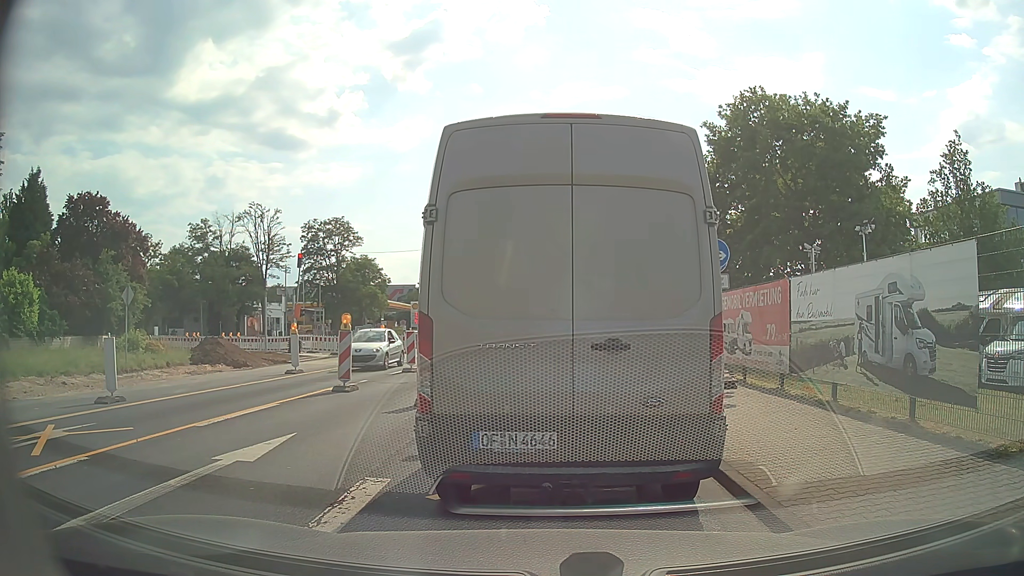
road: secondary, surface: asphalt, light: Day
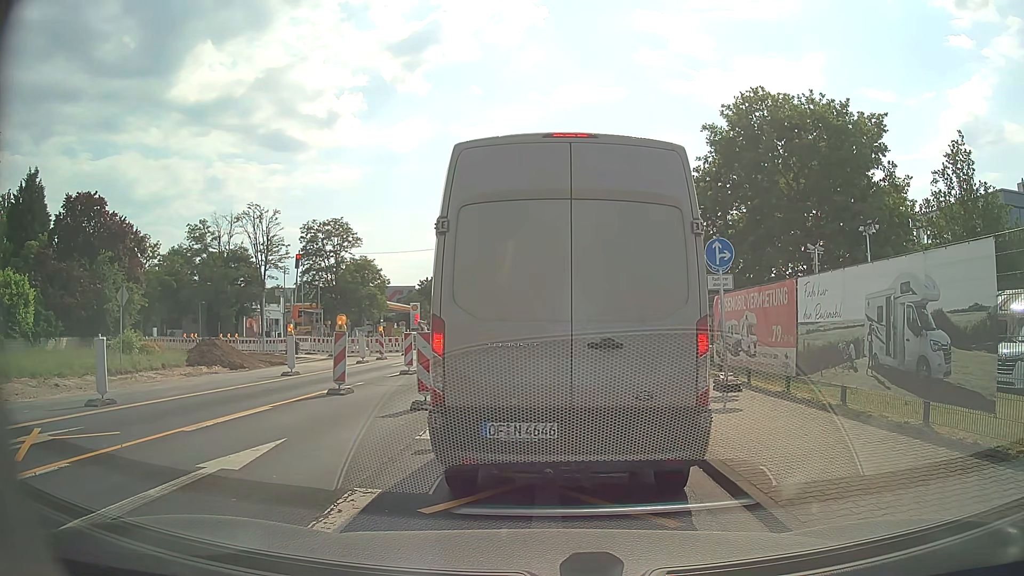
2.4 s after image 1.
(0.0, +0.4) m; 0°
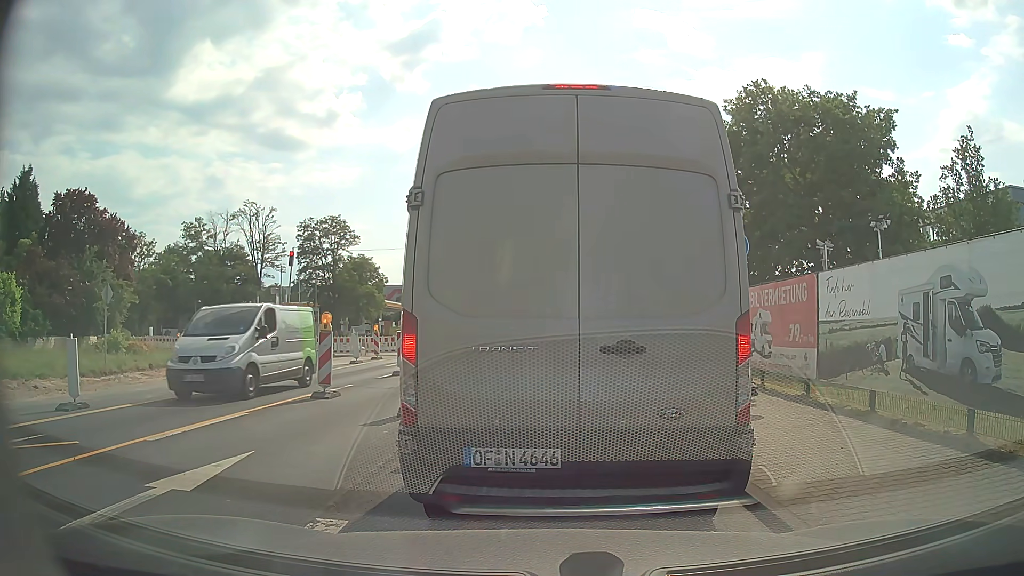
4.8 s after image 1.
(0.0, +1.0) m; 0°
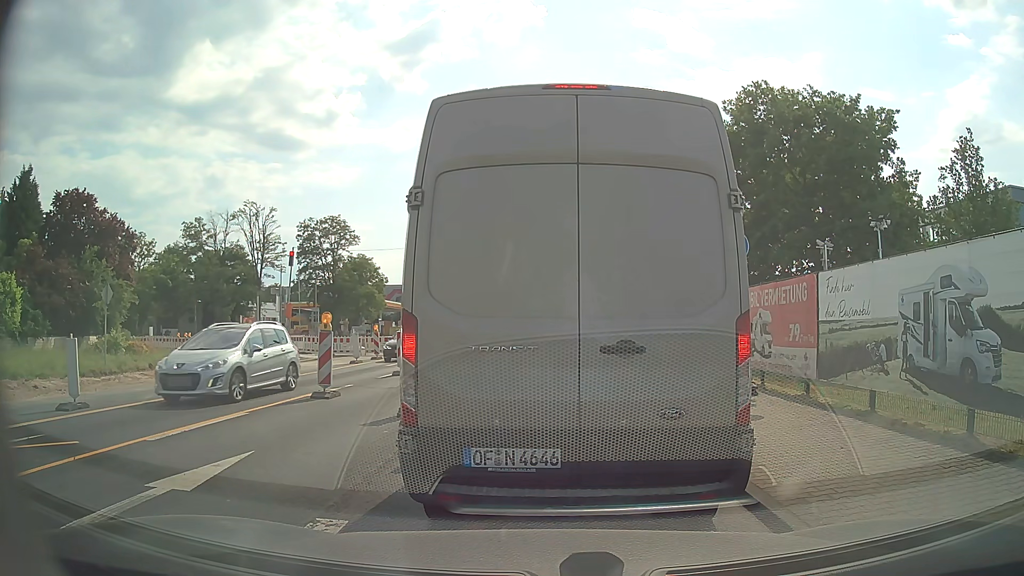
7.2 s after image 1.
(0.0, +0.1) m; 0°
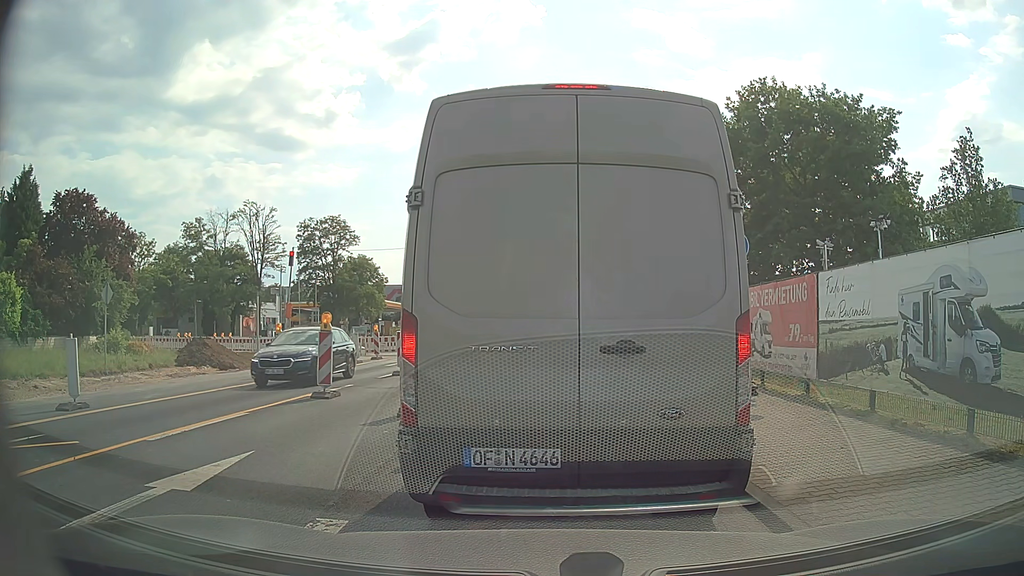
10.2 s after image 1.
(0.0, 0.0) m; 0°
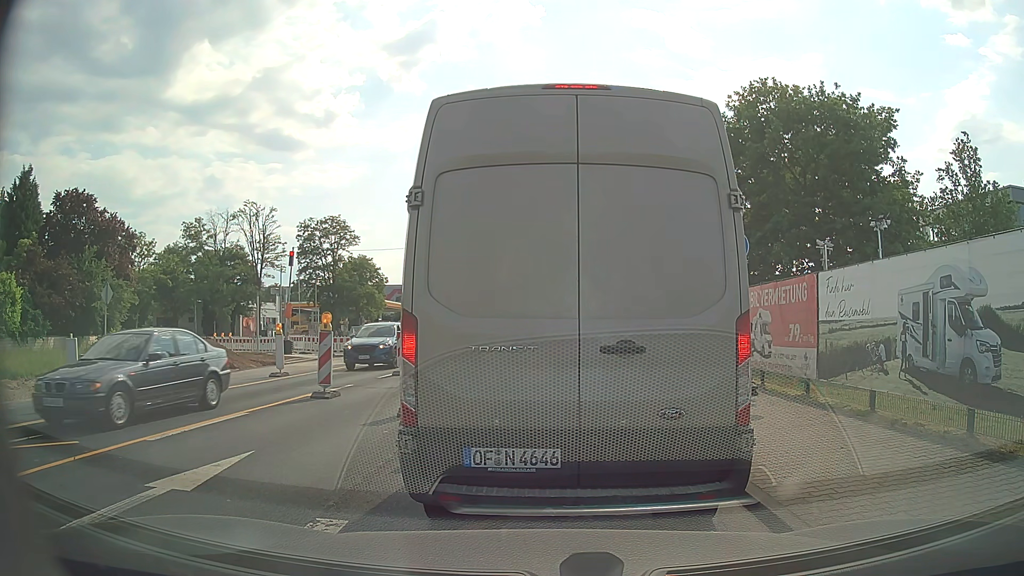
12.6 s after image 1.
(0.0, 0.0) m; 0°
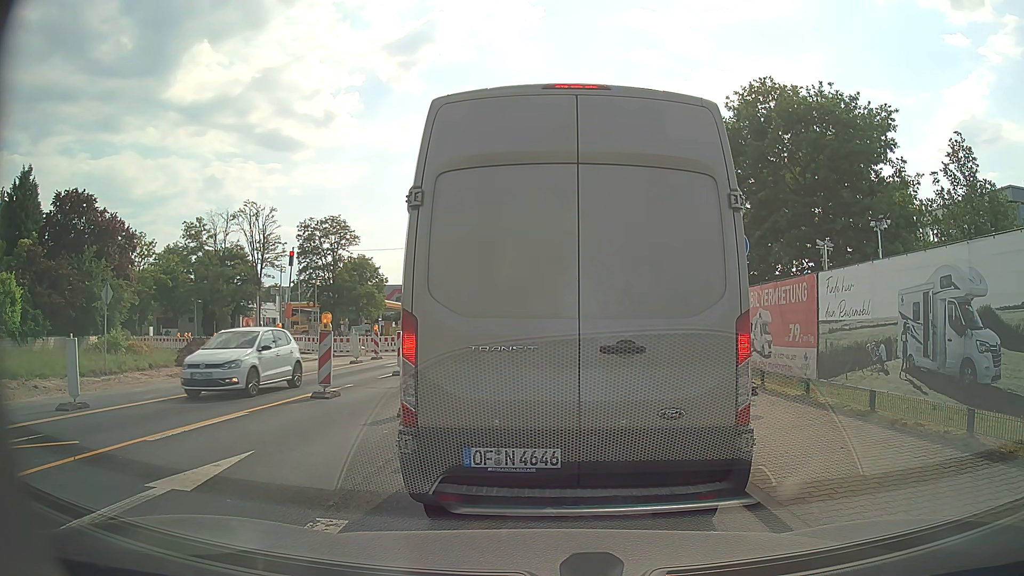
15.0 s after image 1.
(0.0, 0.0) m; 0°
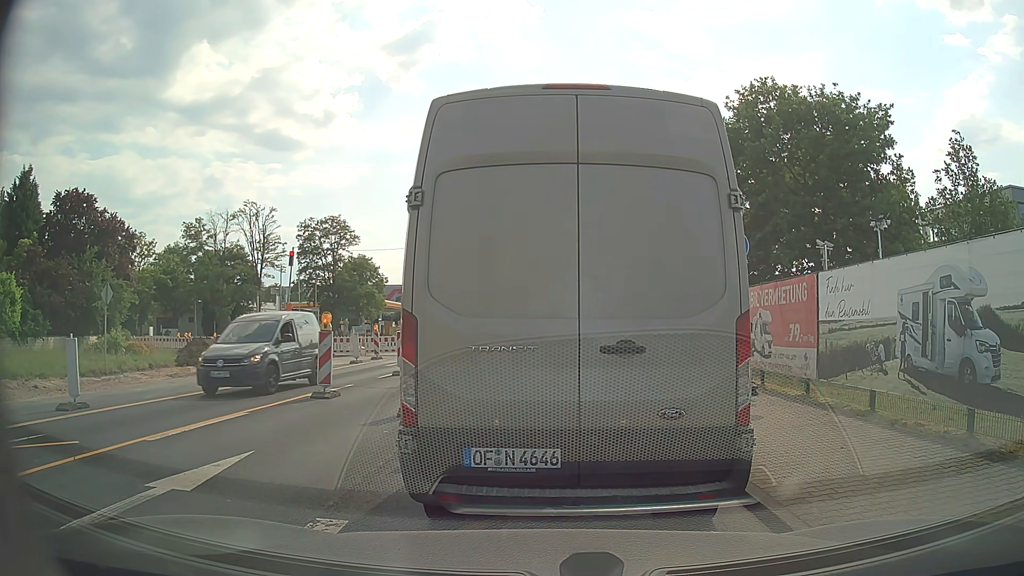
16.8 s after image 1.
(0.0, 0.0) m; 0°
